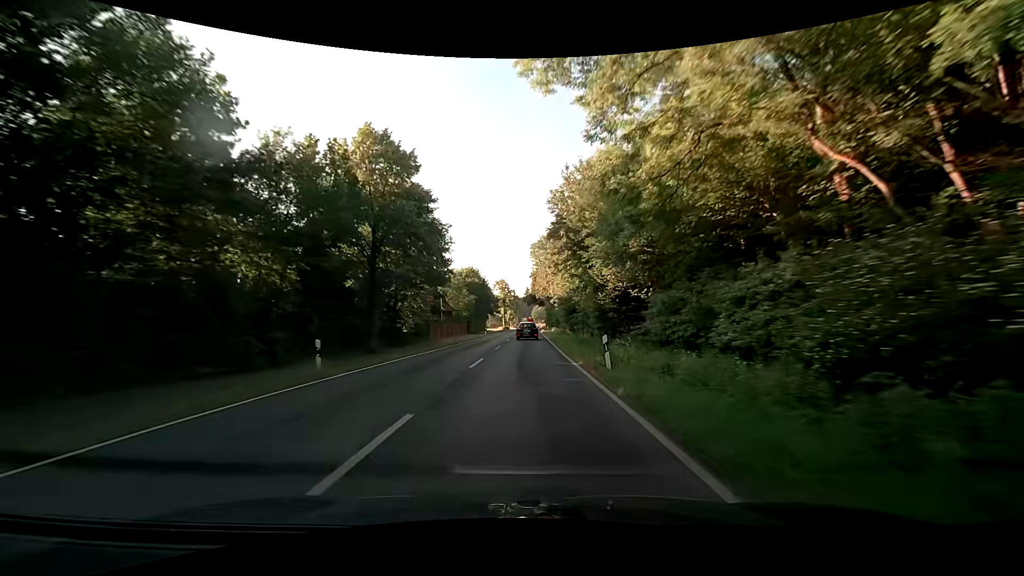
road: secondary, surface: asphalt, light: Day
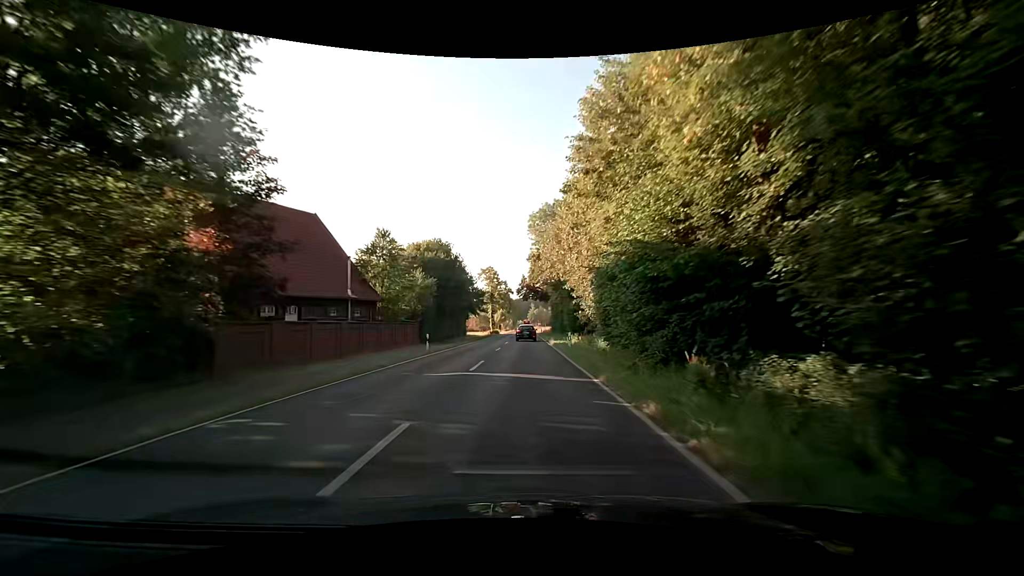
(+0.4, +35.9) m; +1°
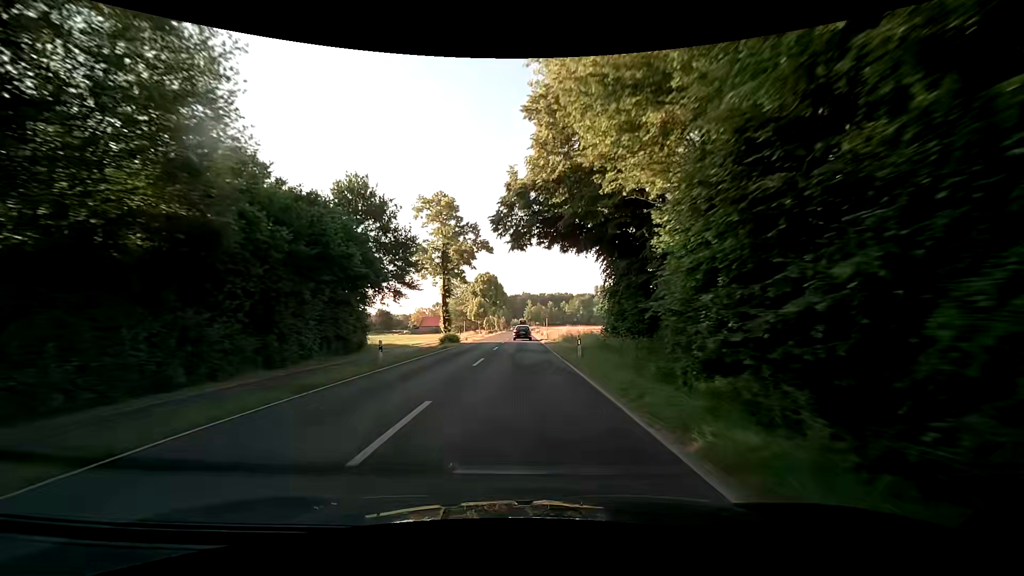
(+0.2, +57.9) m; 0°
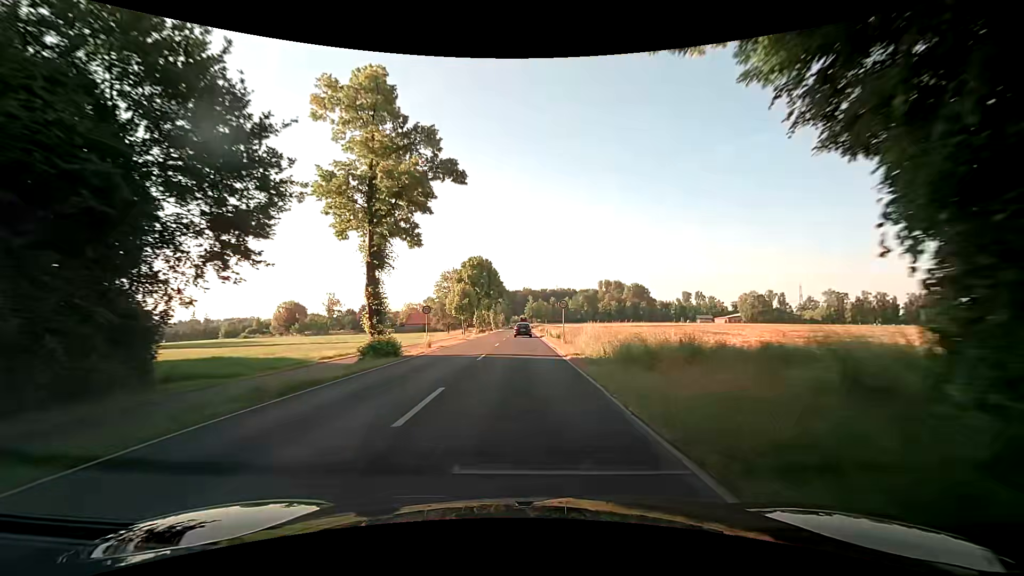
(-0.1, +22.3) m; 0°
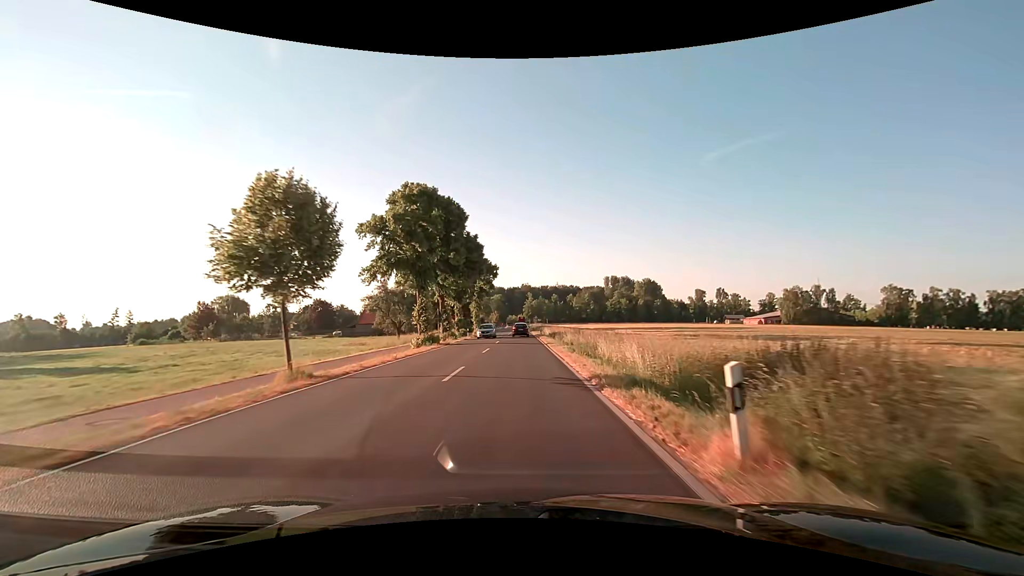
(0.0, +42.7) m; 0°
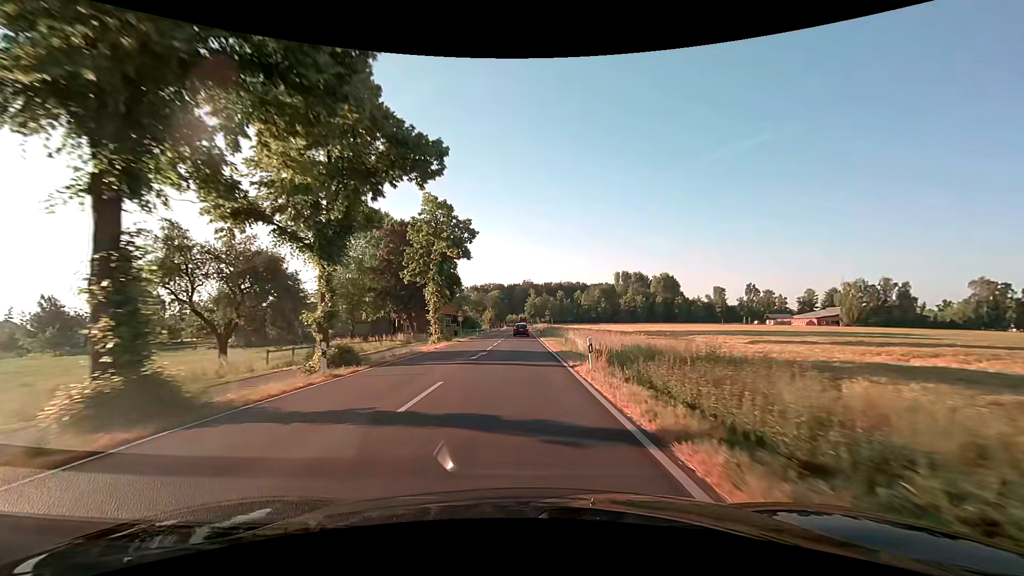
(-0.1, +40.0) m; 0°
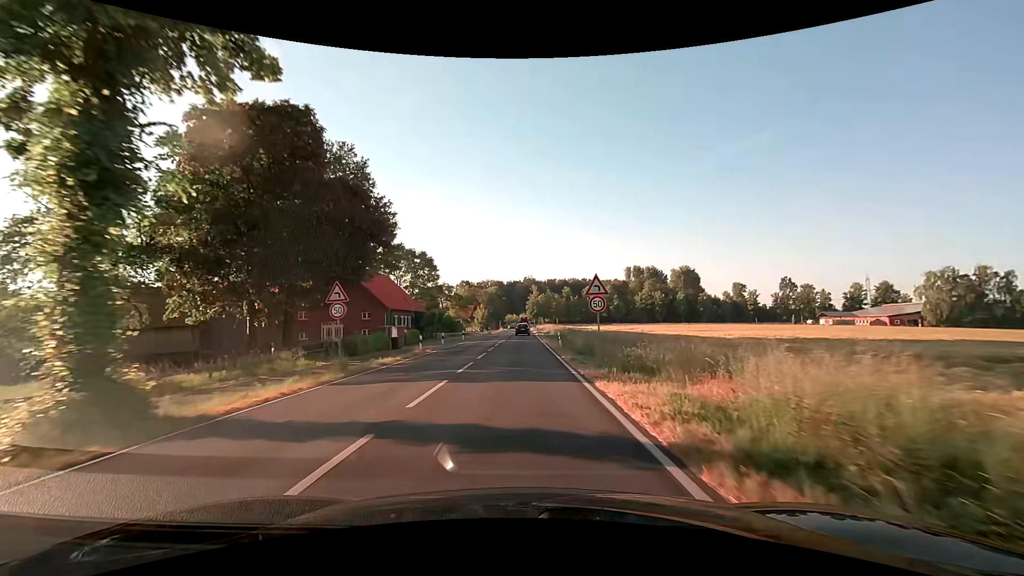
(0.0, +36.3) m; 0°
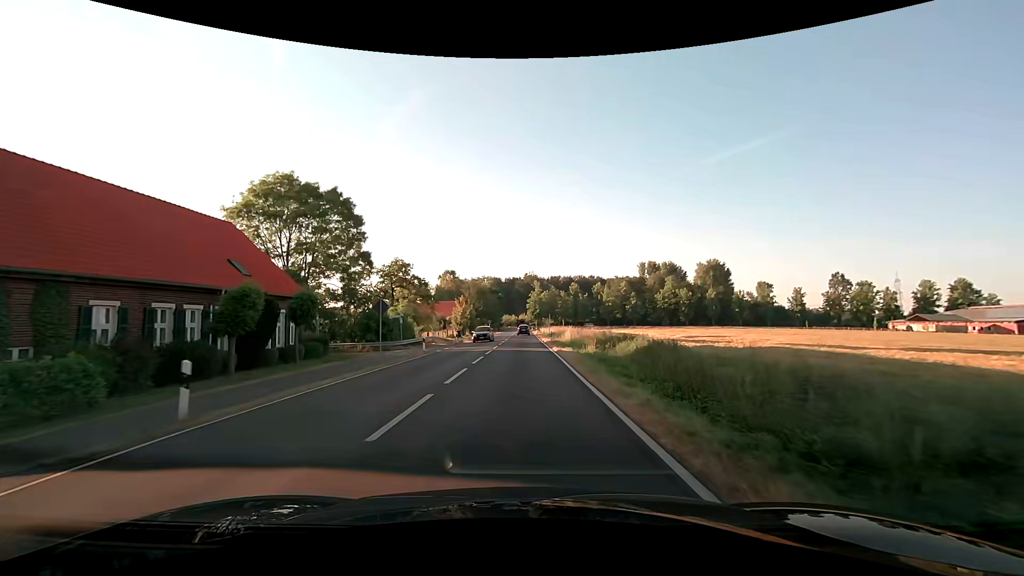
(+0.1, +39.3) m; 0°
(0, +10) (0, +20) (0, +30) (0, +40) (0, +50) (0, +60) (0, +70) (0, +80) (0, +90) (0, +100) m
